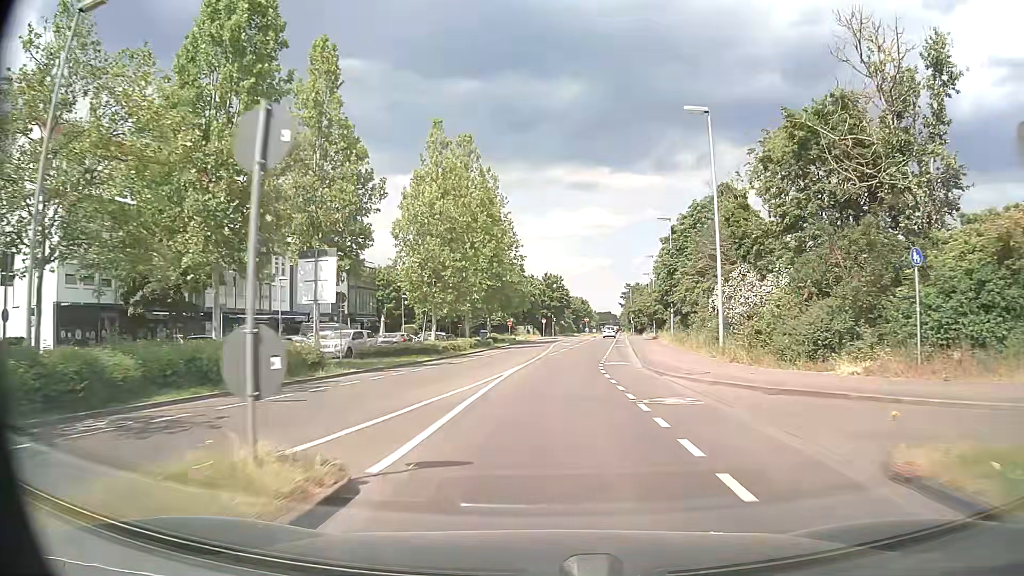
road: secondary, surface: asphalt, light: Day
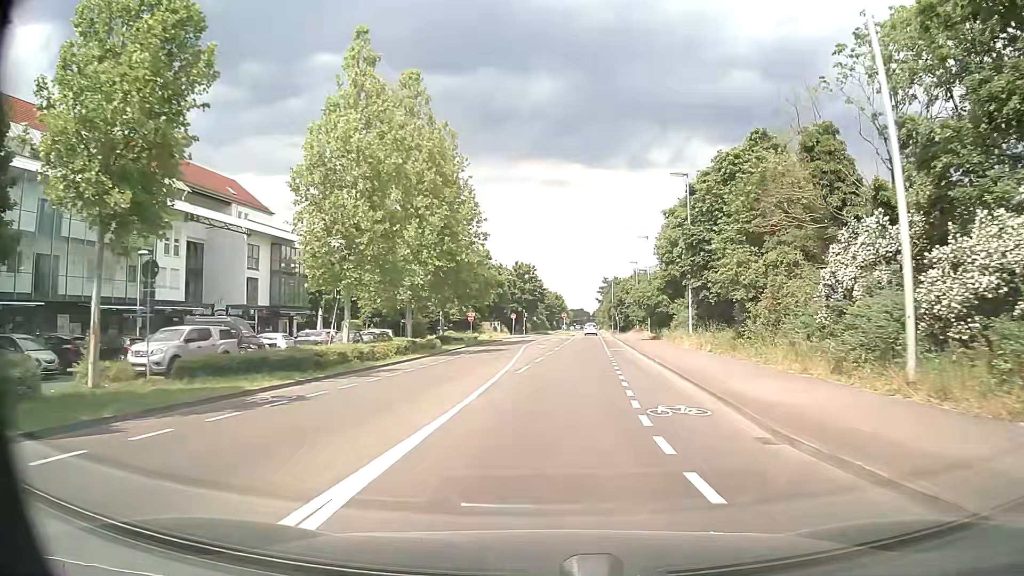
(+0.2, +15.9) m; +2°
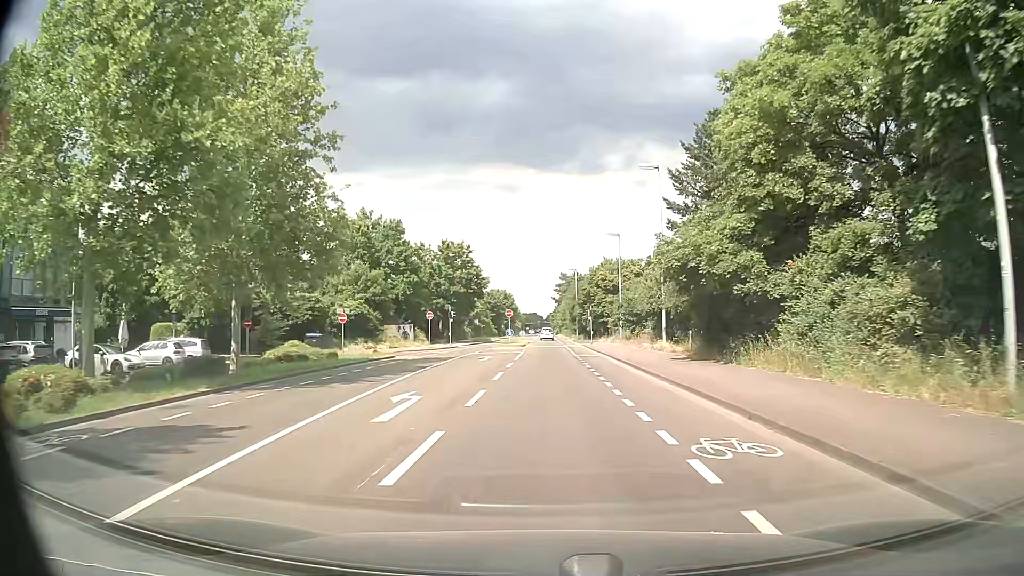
(+1.6, +31.5) m; +4°
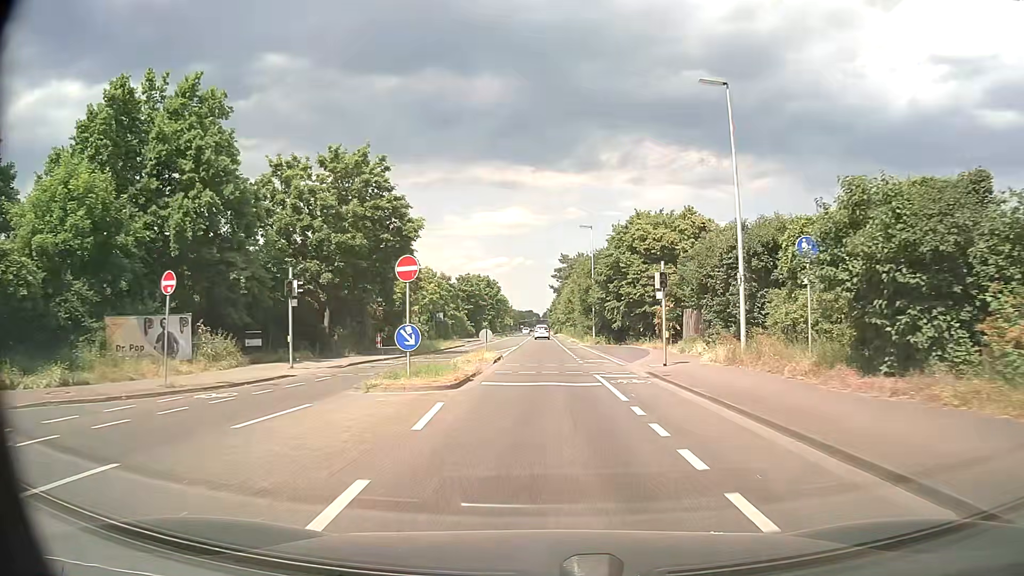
(+0.3, +39.6) m; 0°
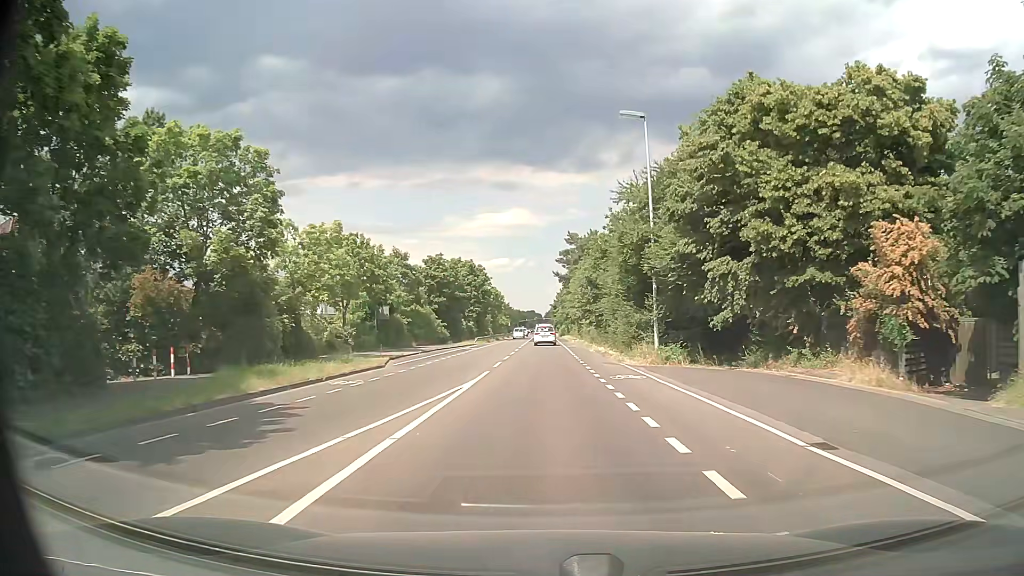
(0.0, +31.0) m; 0°
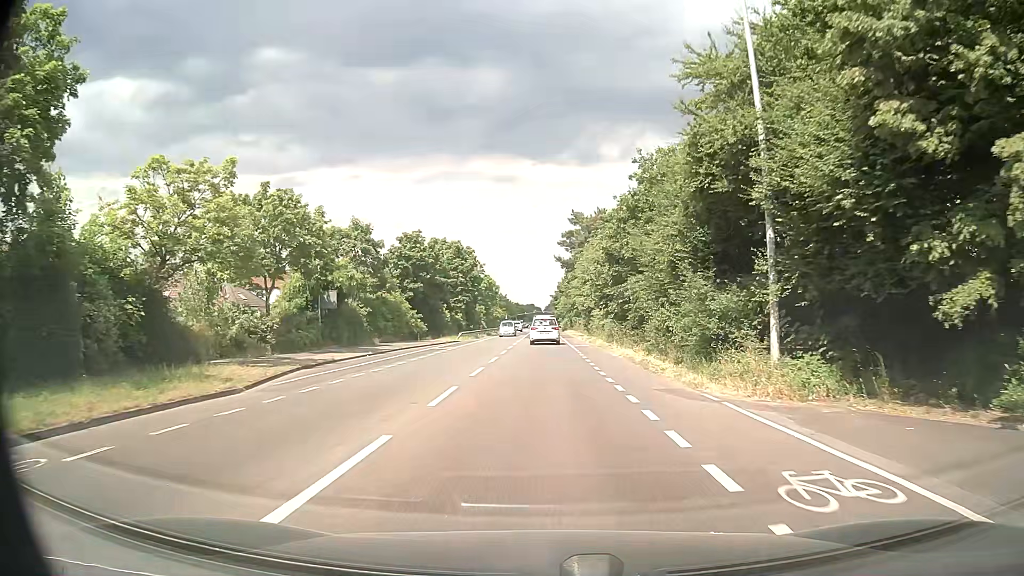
(-0.1, +13.8) m; -1°
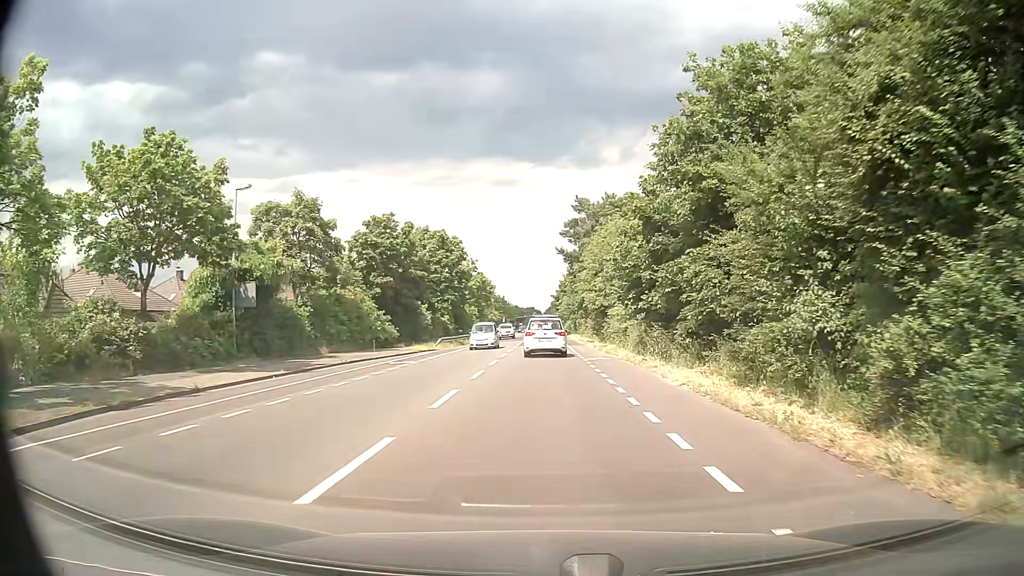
(0.0, +11.9) m; 0°
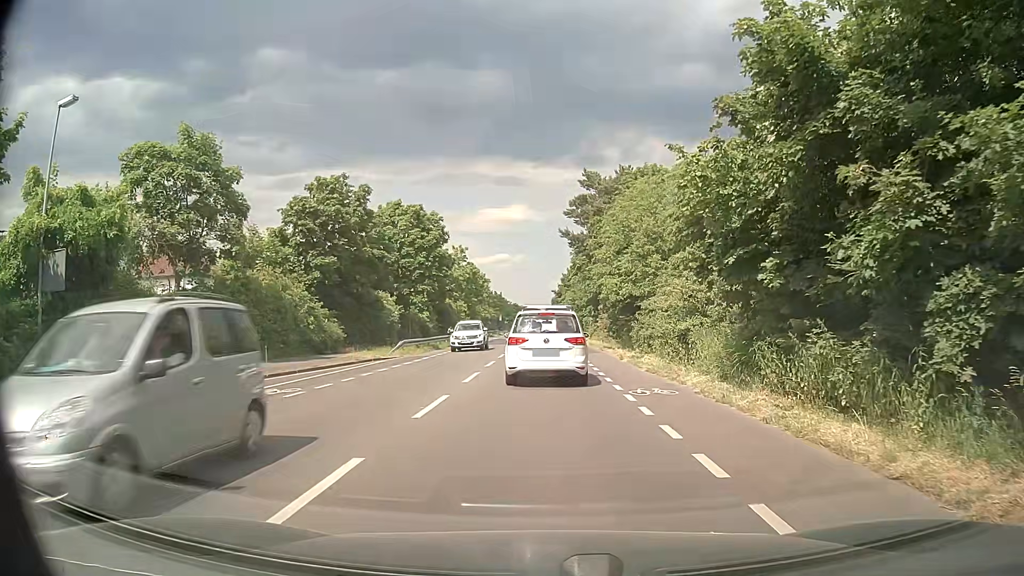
(0.0, +13.1) m; 0°
